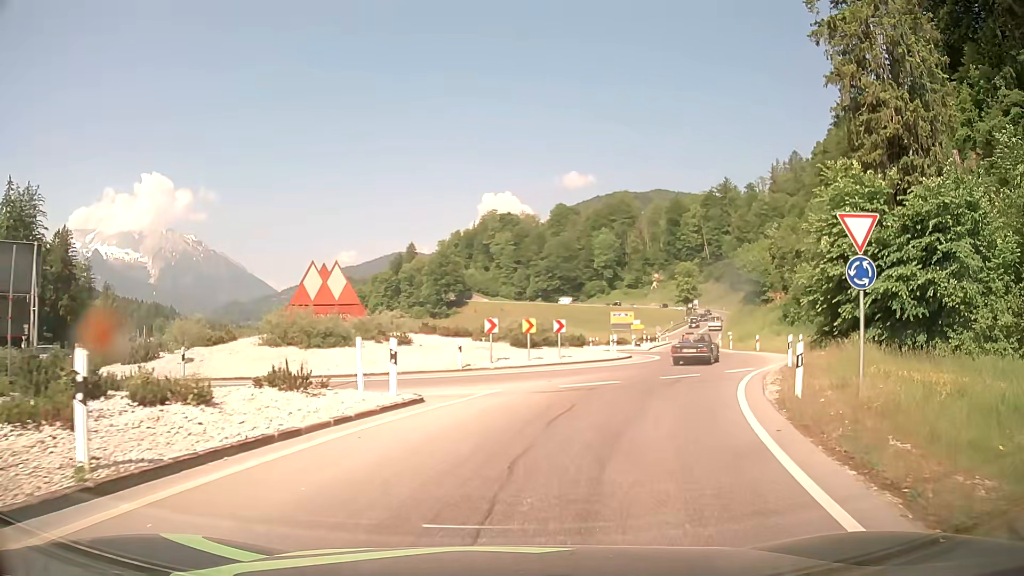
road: primary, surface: asphalt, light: Day
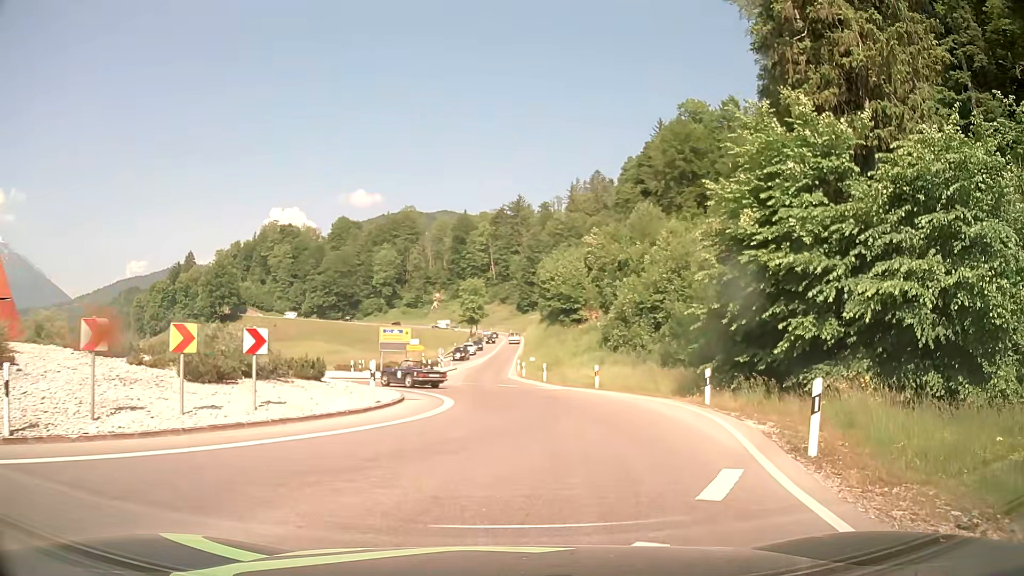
(+2.4, +14.2) m; +20°
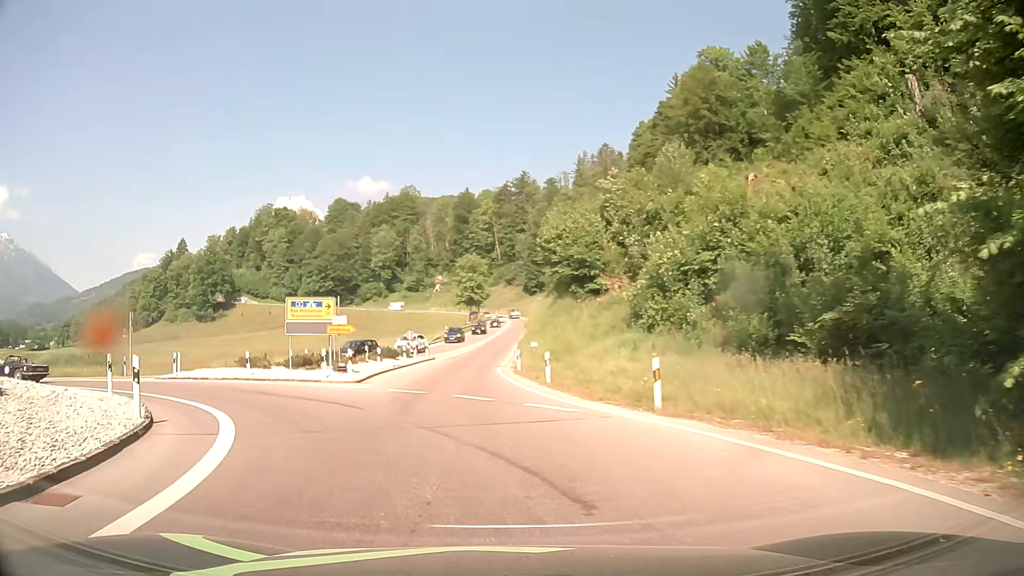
(+1.2, +16.3) m; 0°
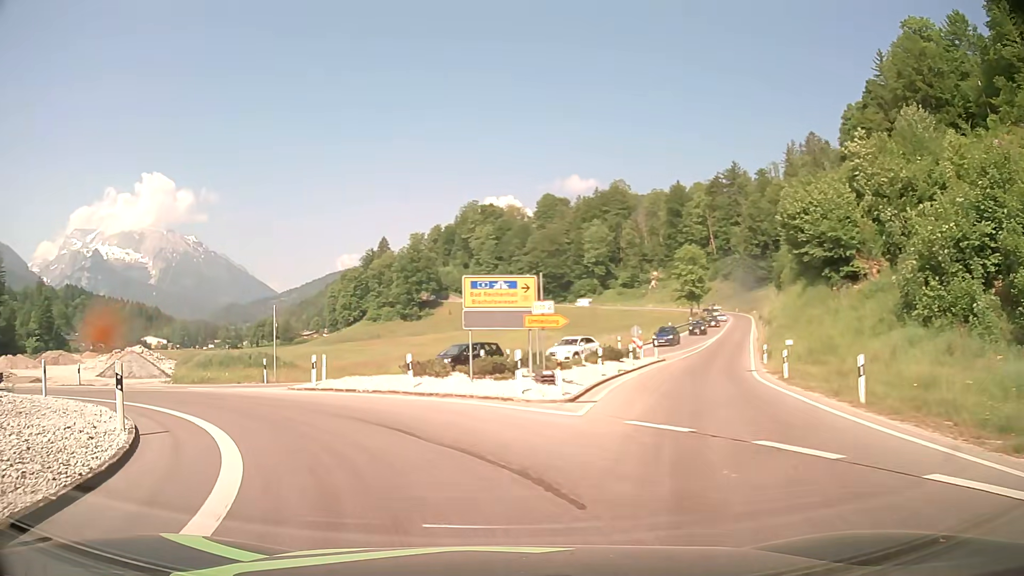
(-1.5, +8.4) m; -20°
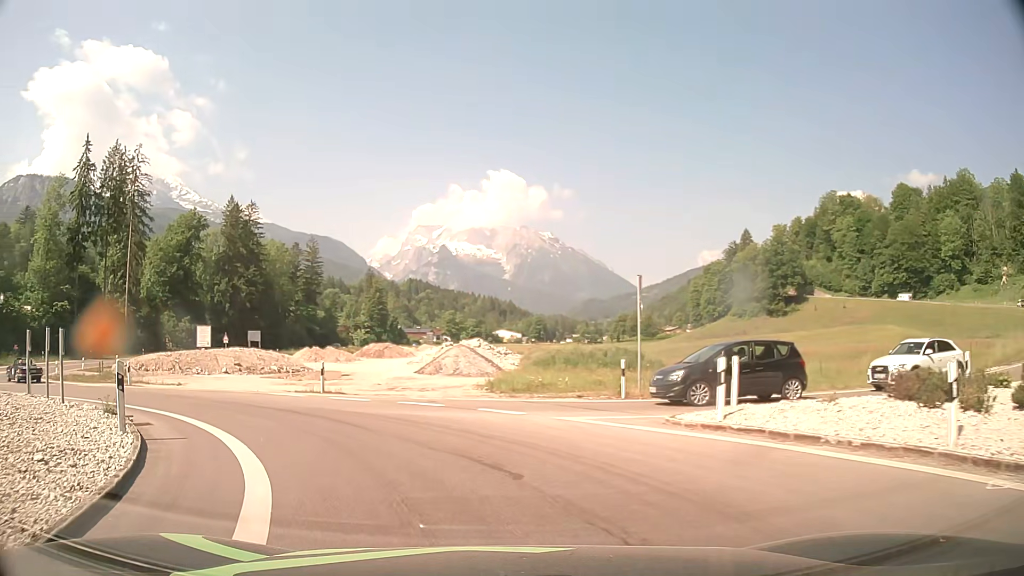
(-3.0, +11.1) m; -31°
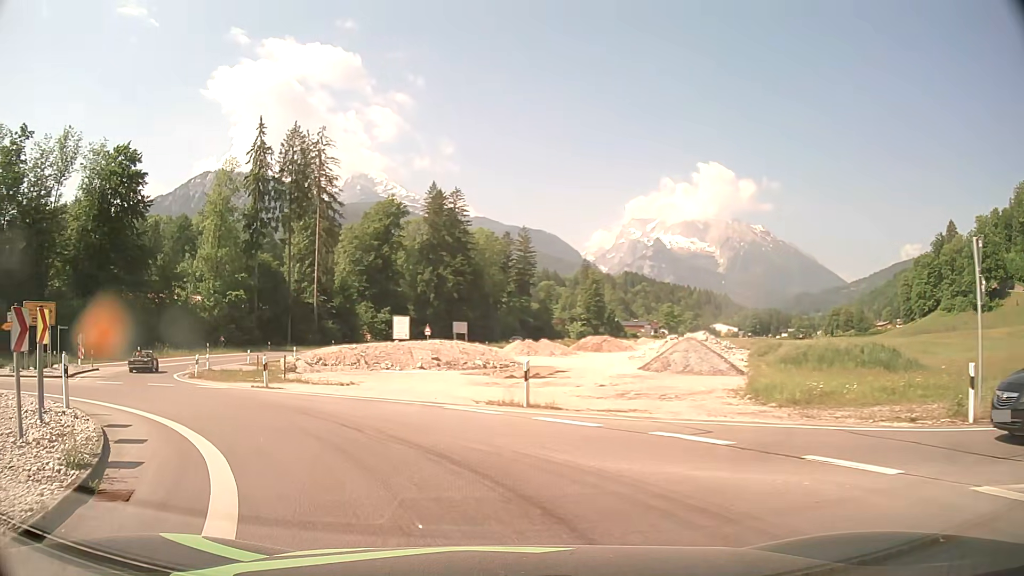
(-1.0, +7.3) m; -18°
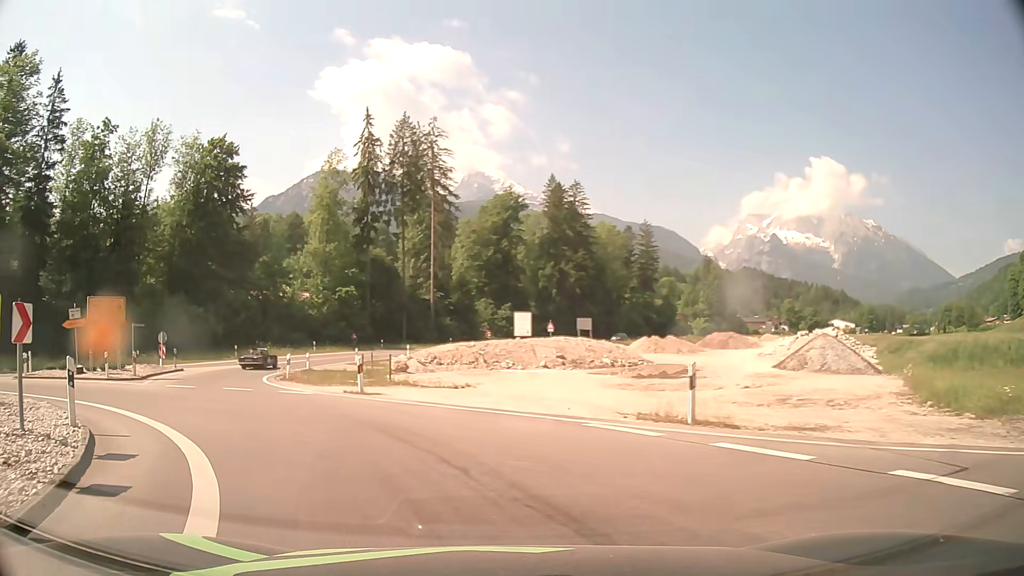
(-0.3, +3.8) m; -8°
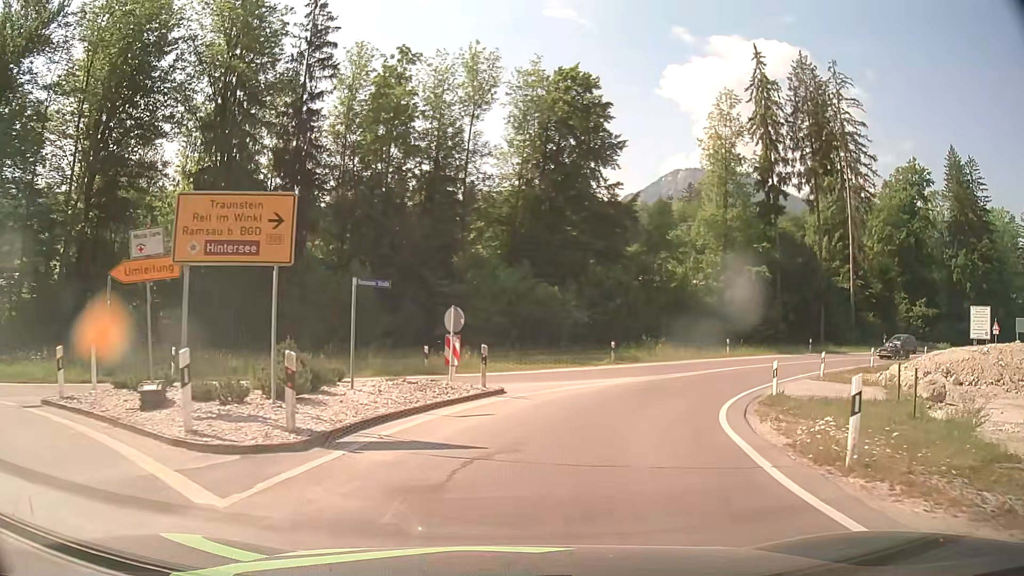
(-8.3, +19.0) m; -31°
(+1, +10) (+4, +19) (+10, +28) (+16, +35) (+24, +41) (+33, +46) (+42, +51) (+51, +56) (+60, +60) (+68, +65) m
